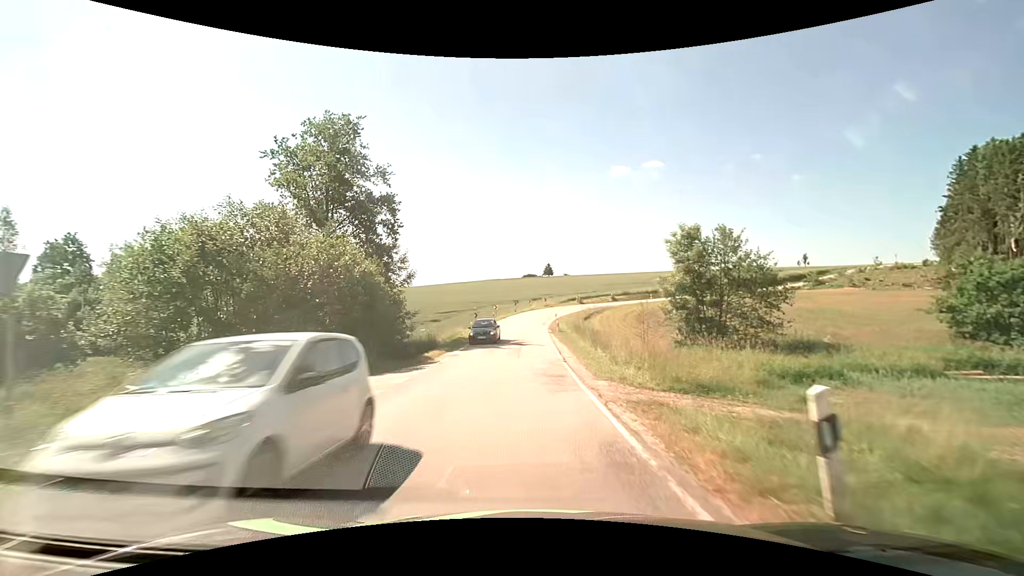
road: secondary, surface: asphalt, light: Day
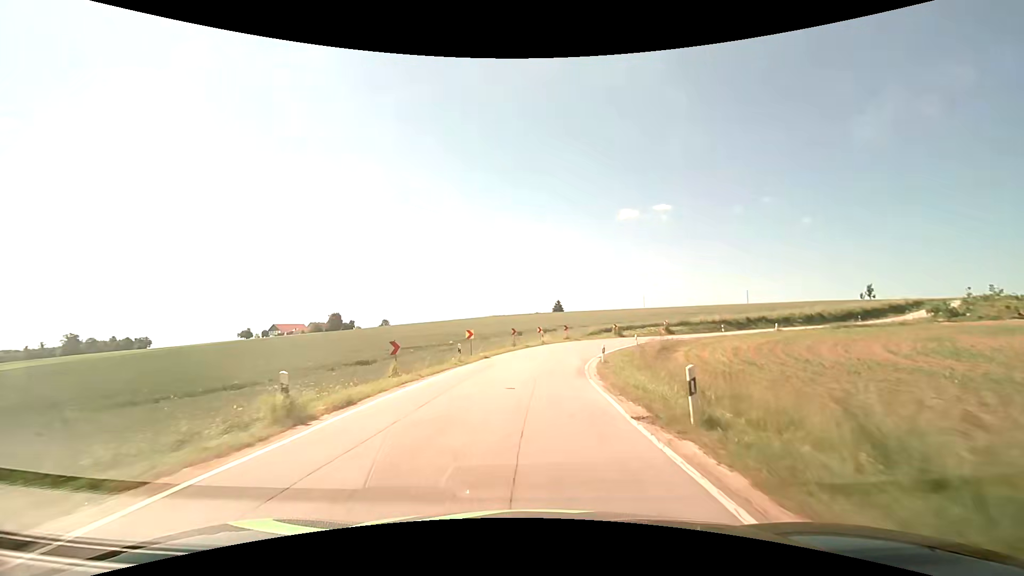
(-0.4, +32.6) m; -1°
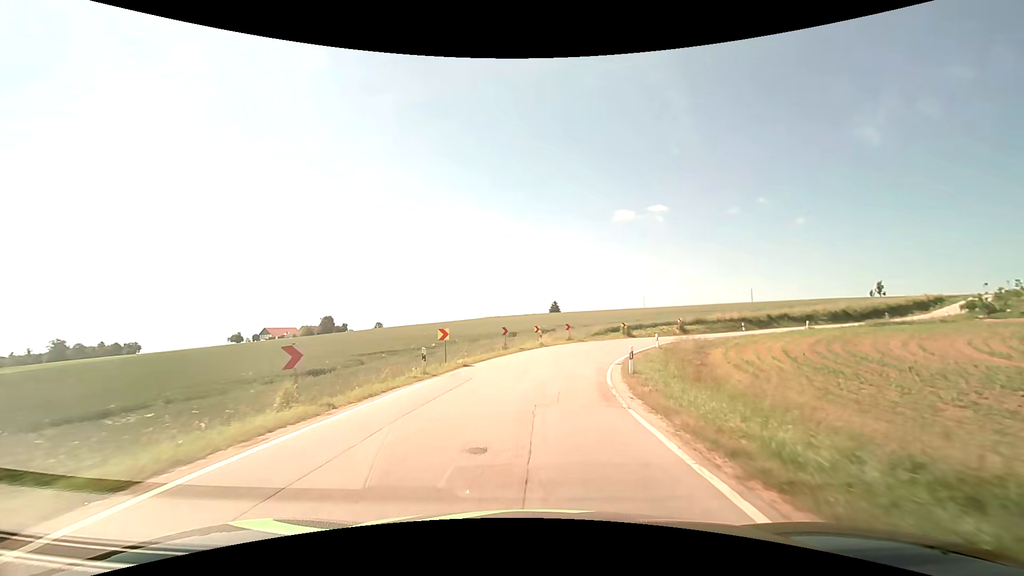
(0.0, +7.6) m; +1°
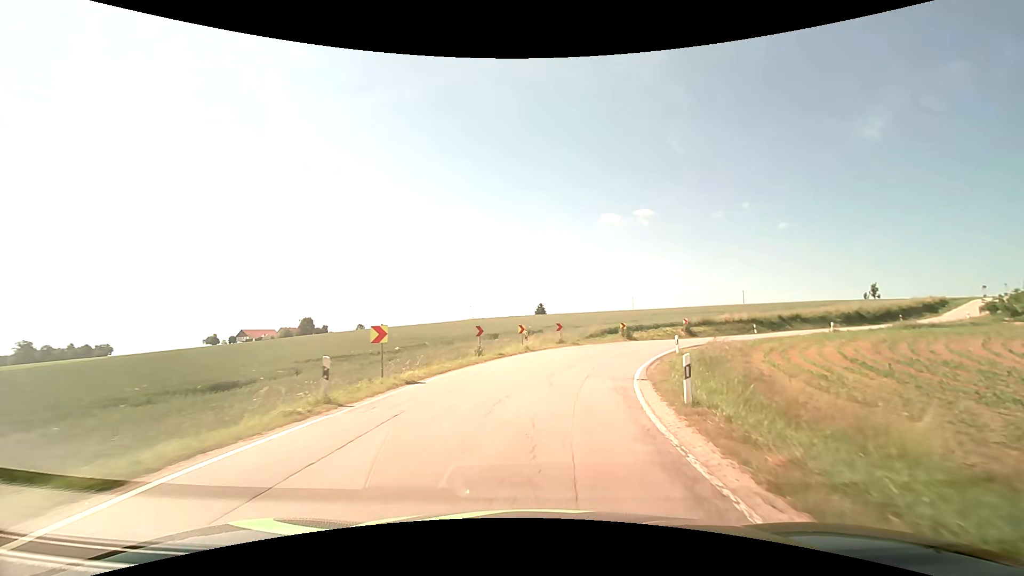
(0.0, +7.4) m; 0°
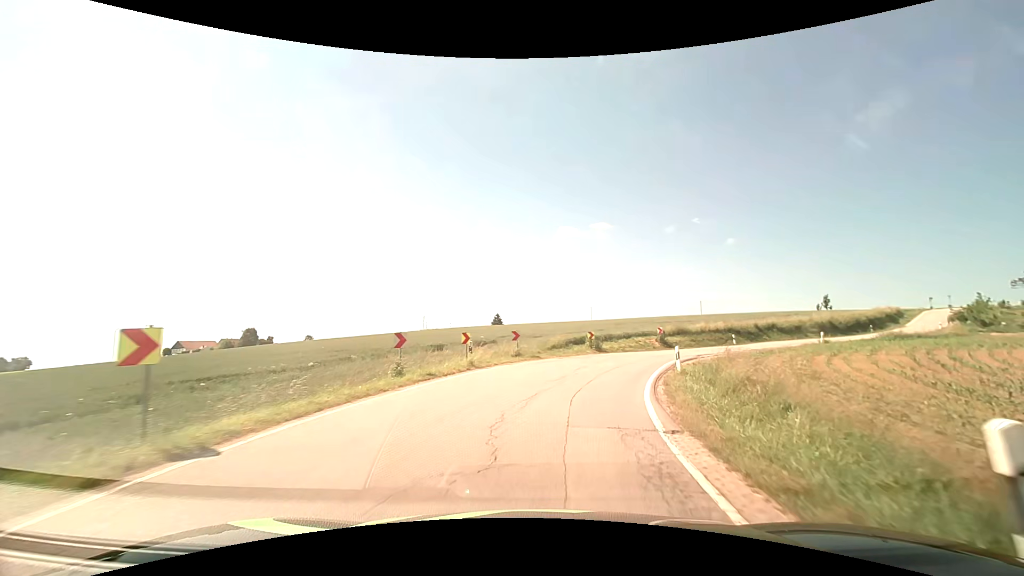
(+0.3, +7.3) m; +5°
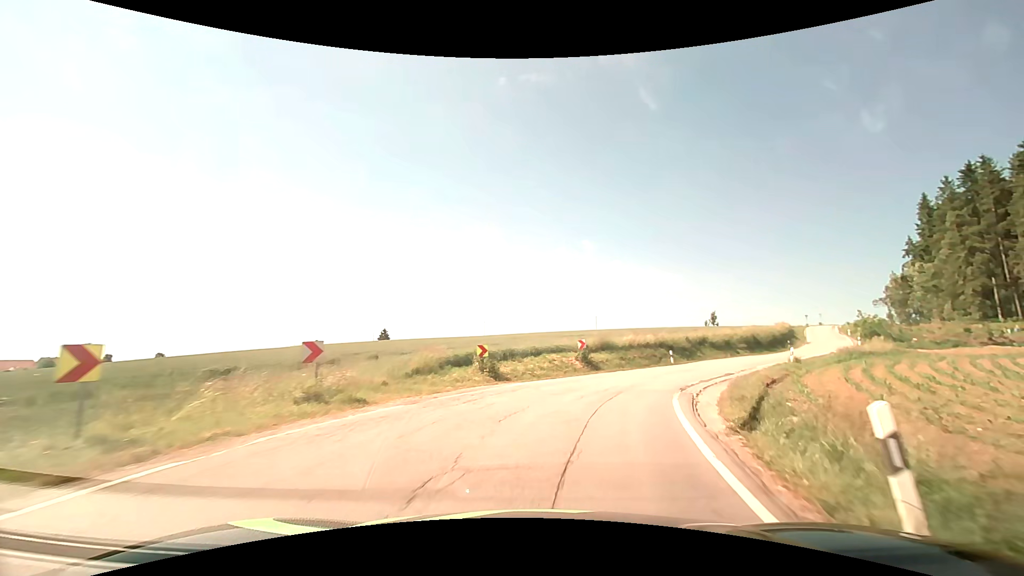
(+1.5, +14.6) m; +12°
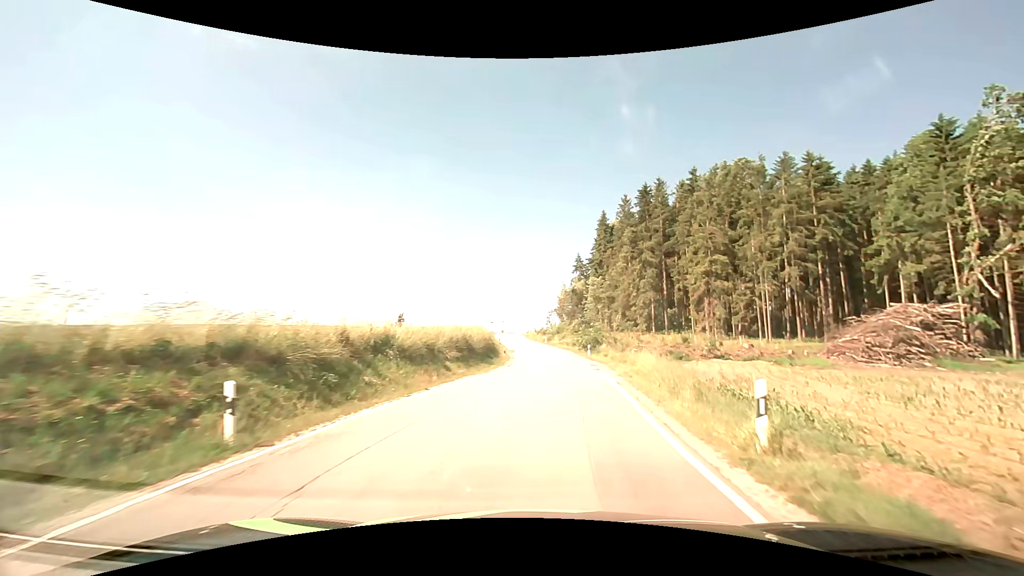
(+8.0, +26.5) m; +35°
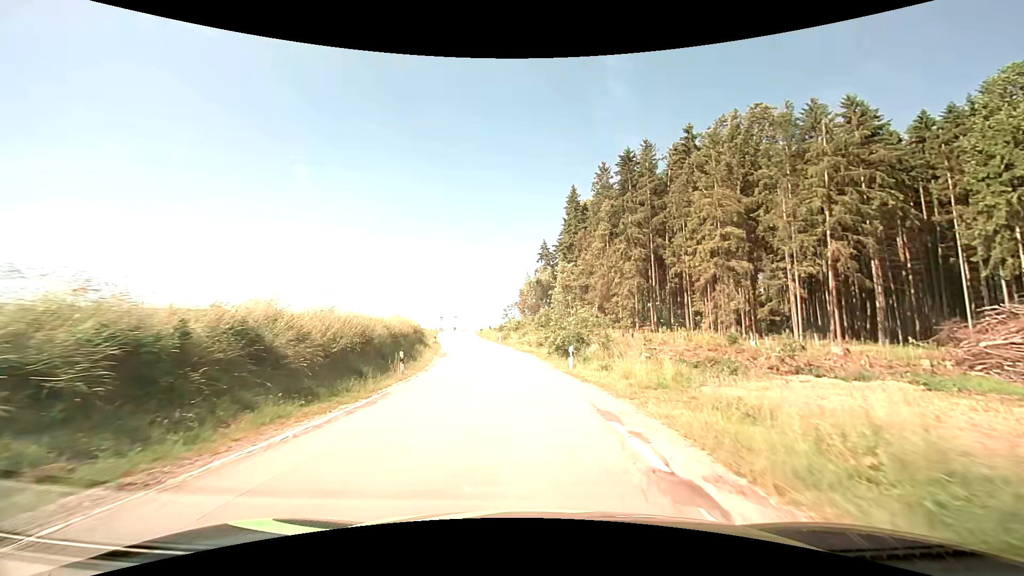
(+1.7, +21.2) m; +5°
(0, +10) (0, +20) (-1, +30) (-3, +40) (-4, +50) (-6, +60) (-8, +69) (-10, +79) (-12, +89) (-13, +99) m
